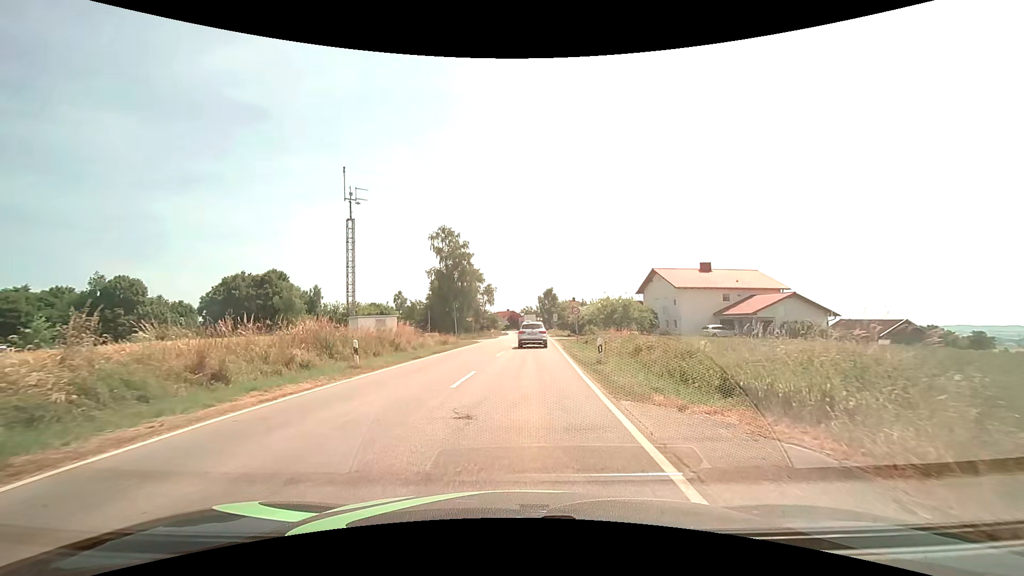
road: tertiary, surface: asphalt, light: Day
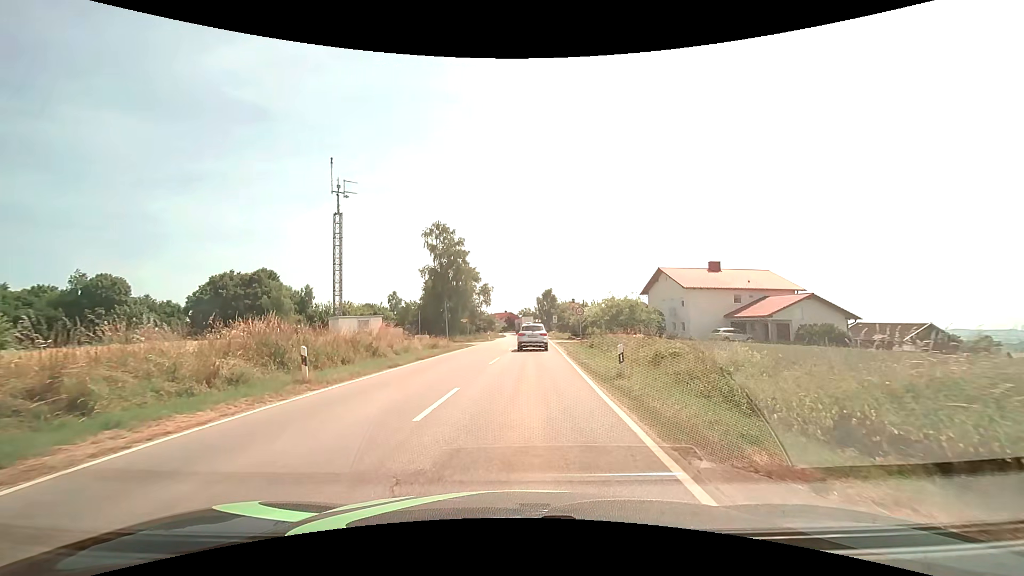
(0.0, +3.6) m; 0°
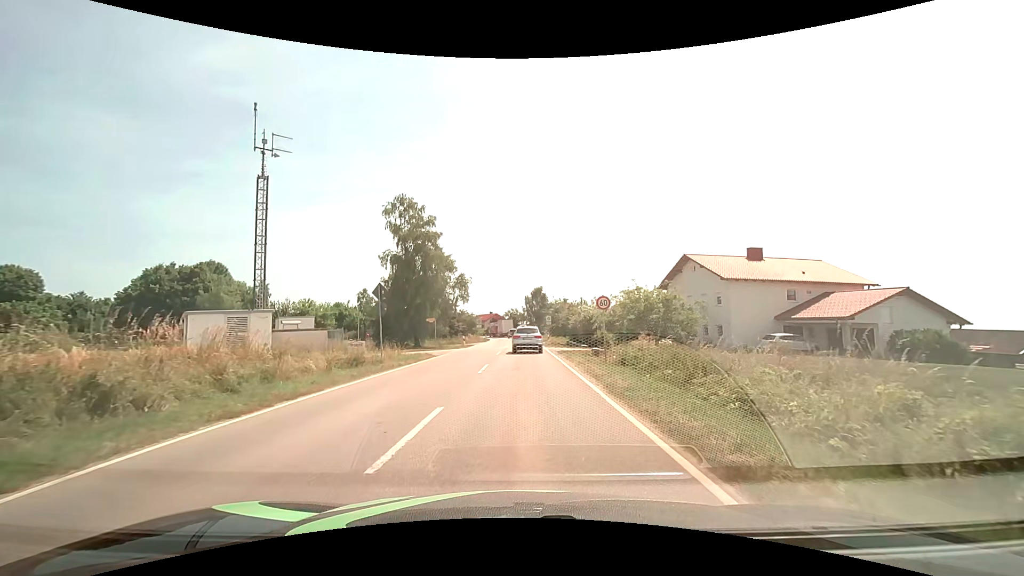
(+0.2, +14.2) m; +1°
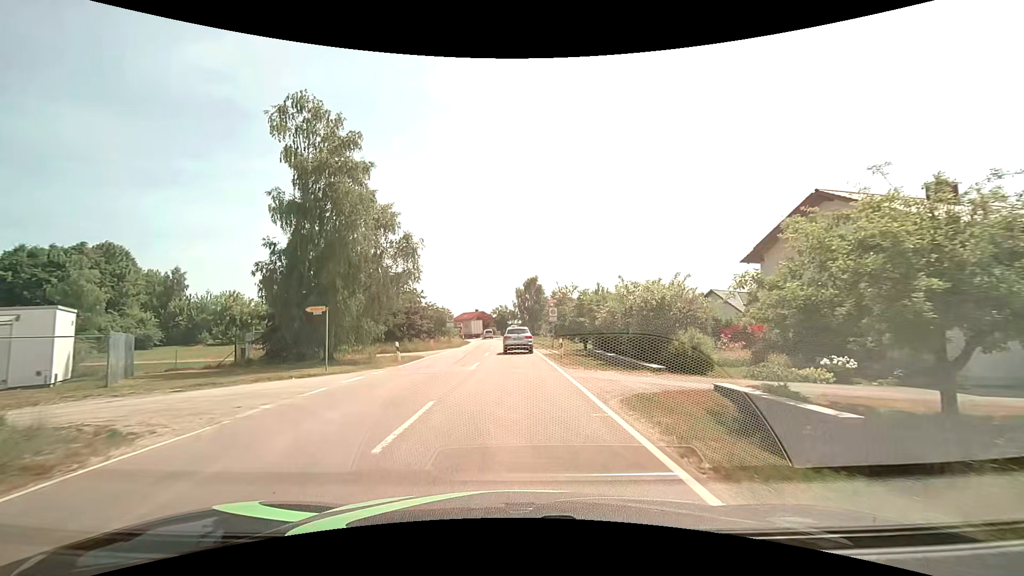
(+0.3, +22.9) m; +1°
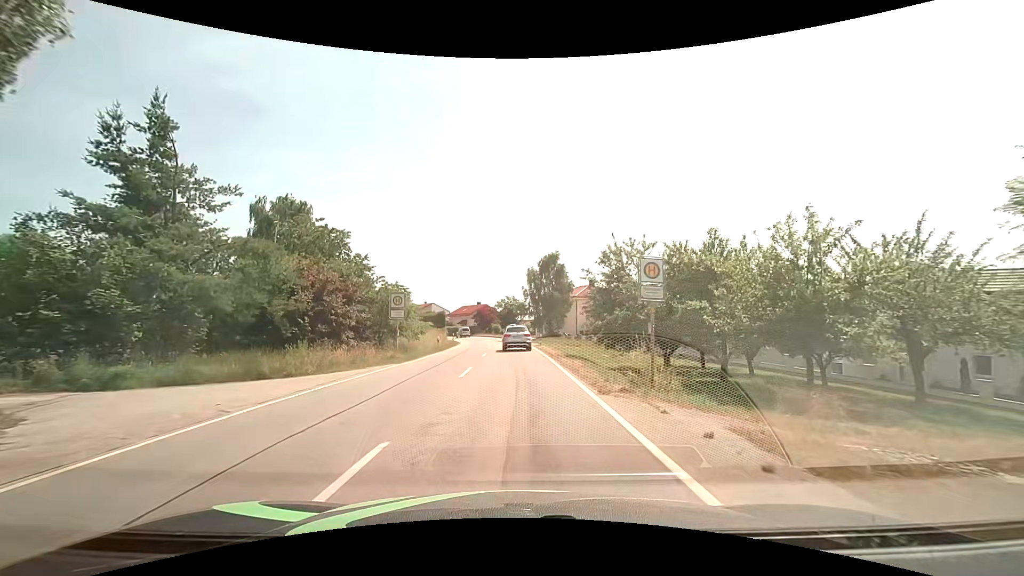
(-0.2, +26.9) m; -1°
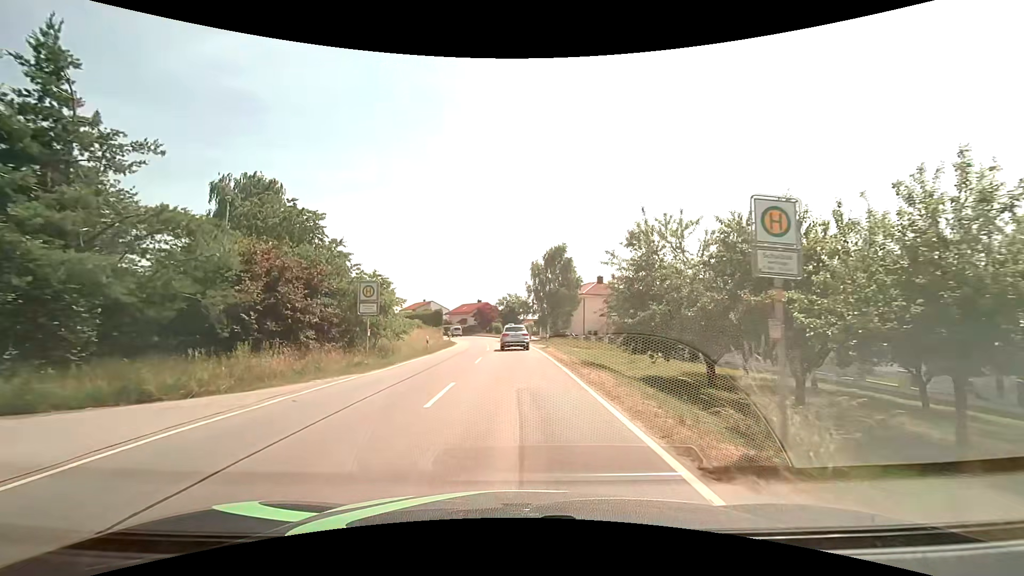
(0.0, +5.8) m; -1°
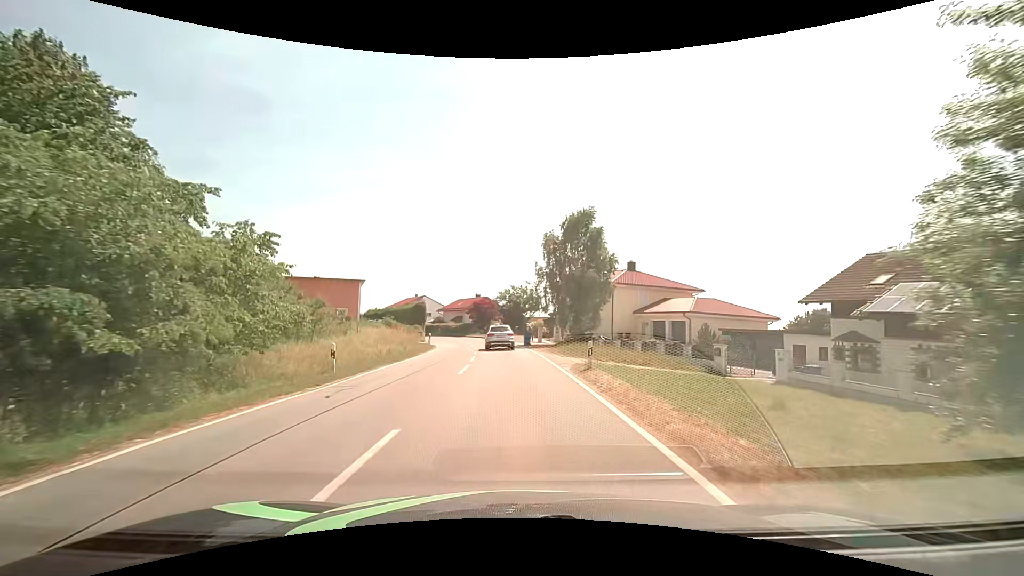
(0.0, +17.7) m; 0°
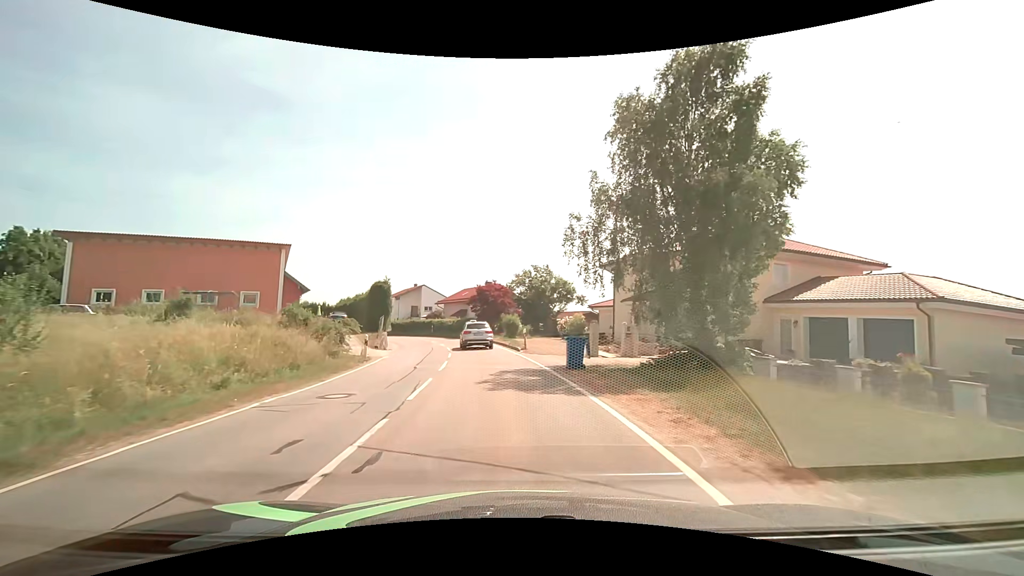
(-0.2, +24.0) m; -2°
(0, +10) (-1, +20) (-2, +30) (-4, +40) (-7, +49) (-11, +58) (-16, +67) (-21, +76) (-27, +84) (-33, +92) m
